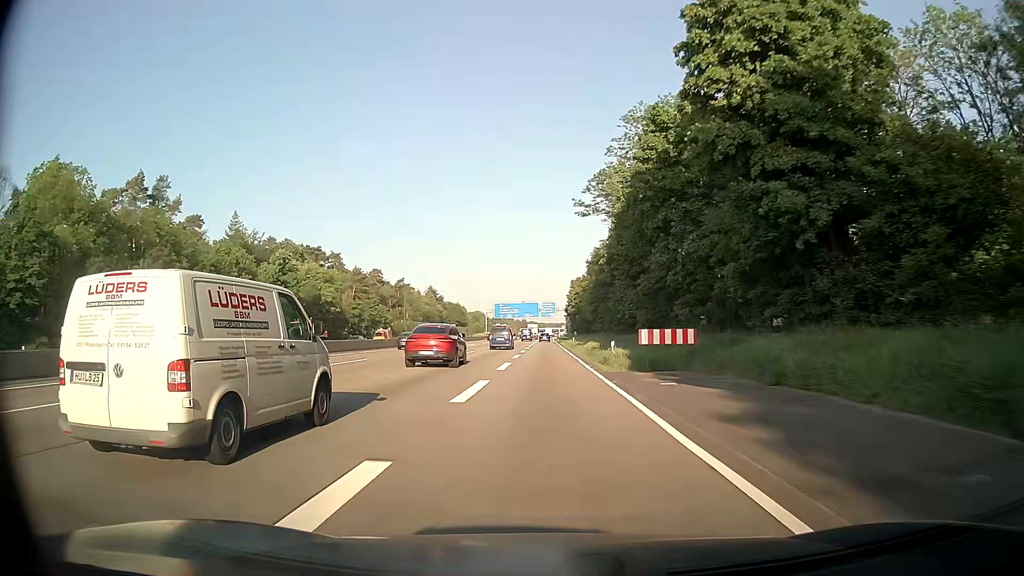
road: motorway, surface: asphalt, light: Day
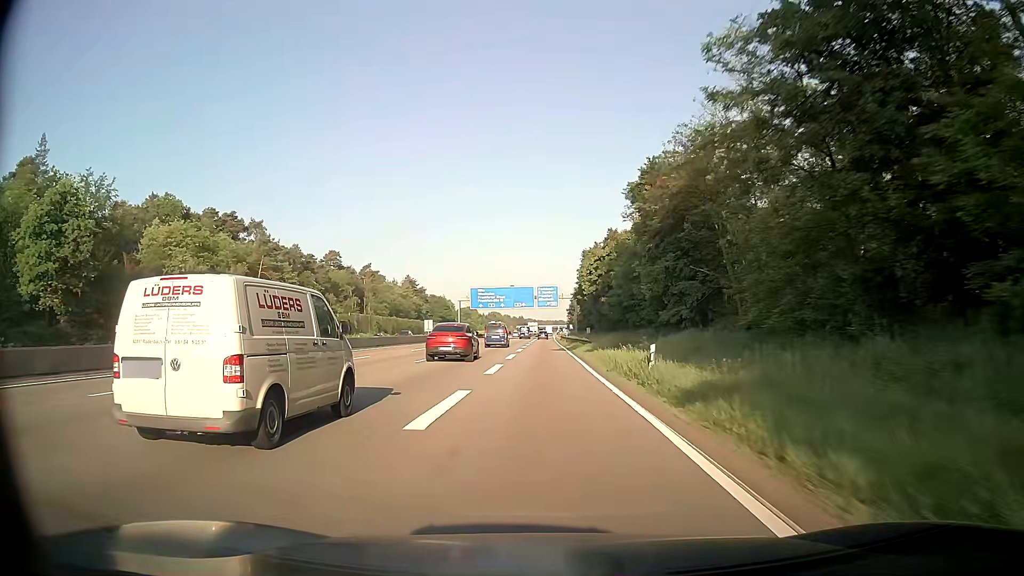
(+0.1, +52.0) m; 0°
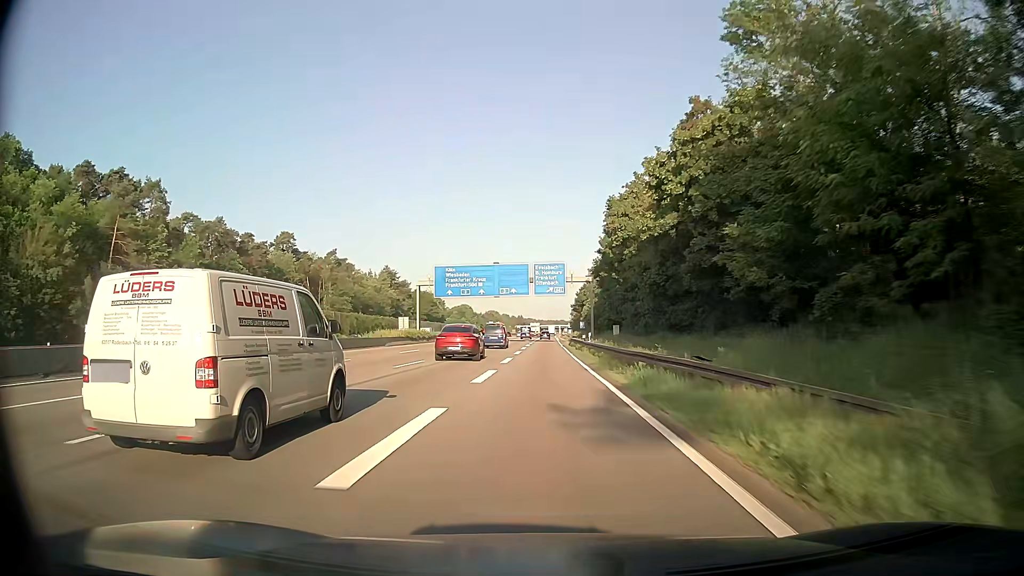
(0.0, +40.0) m; 0°
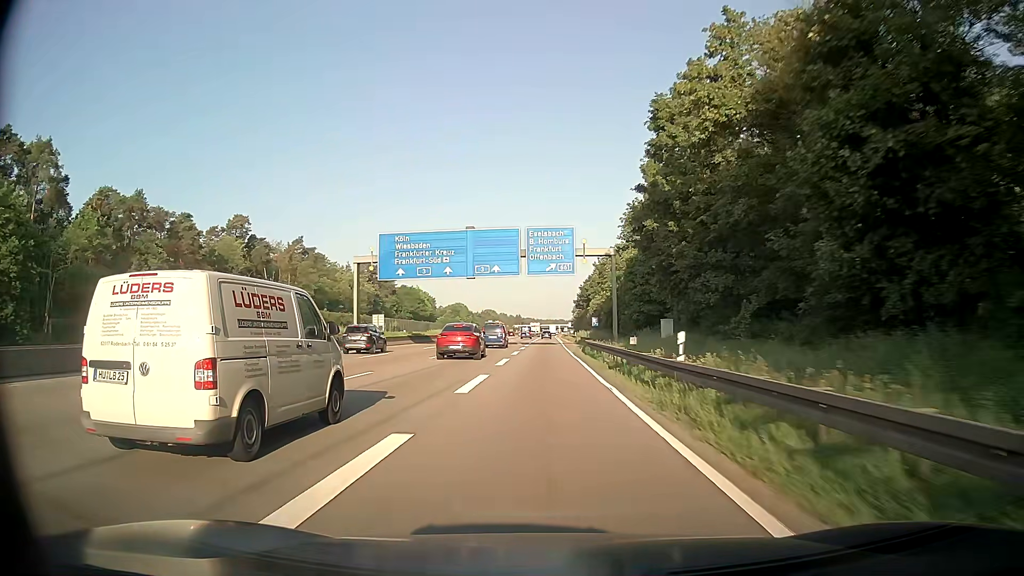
(-0.1, +27.1) m; 0°
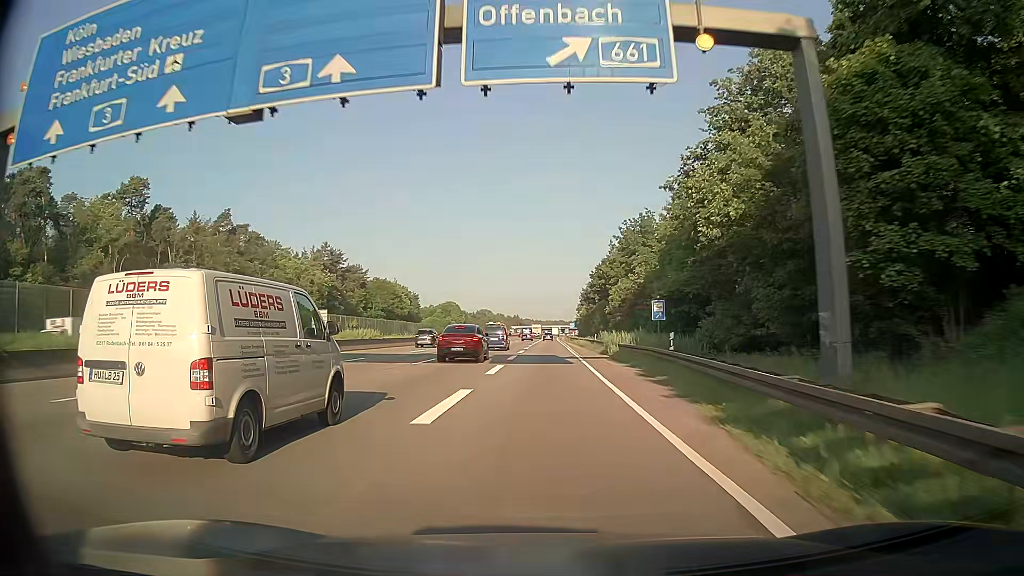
(-0.1, +41.2) m; 0°
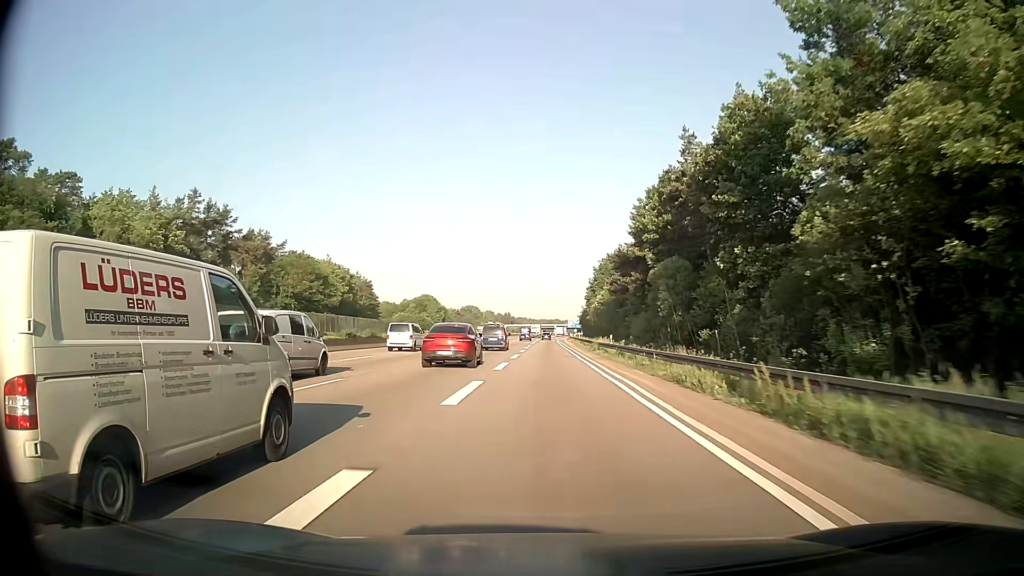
(+0.3, +70.1) m; +1°
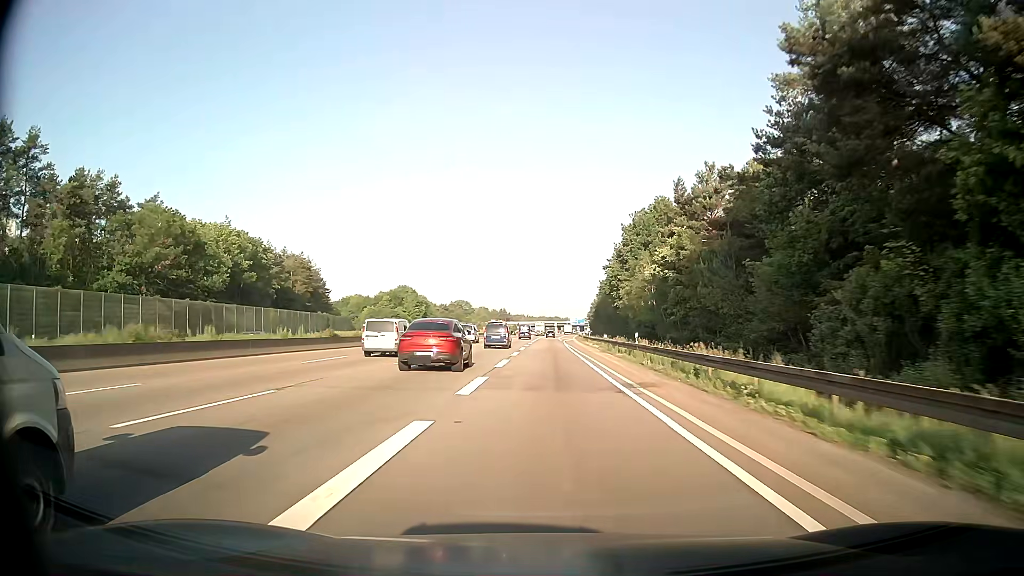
(+0.1, +57.1) m; 0°
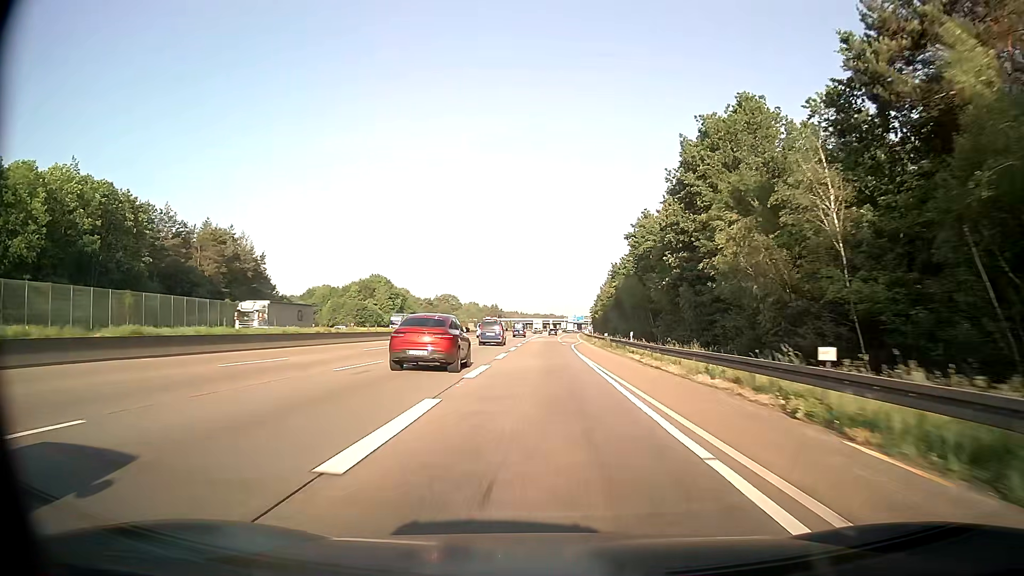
(+0.2, +43.1) m; +1°
(0, +10) (0, +20) (0, +30) (0, +40) (0, +50) (0, +60) (0, +70) (0, +80) (0, +90) (0, +100) m
